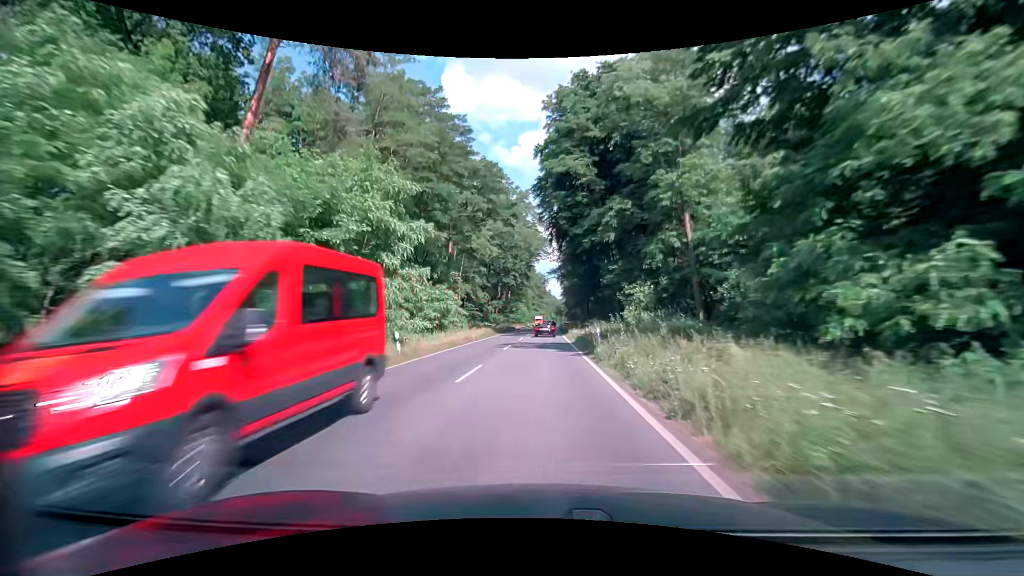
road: primary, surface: asphalt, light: Day
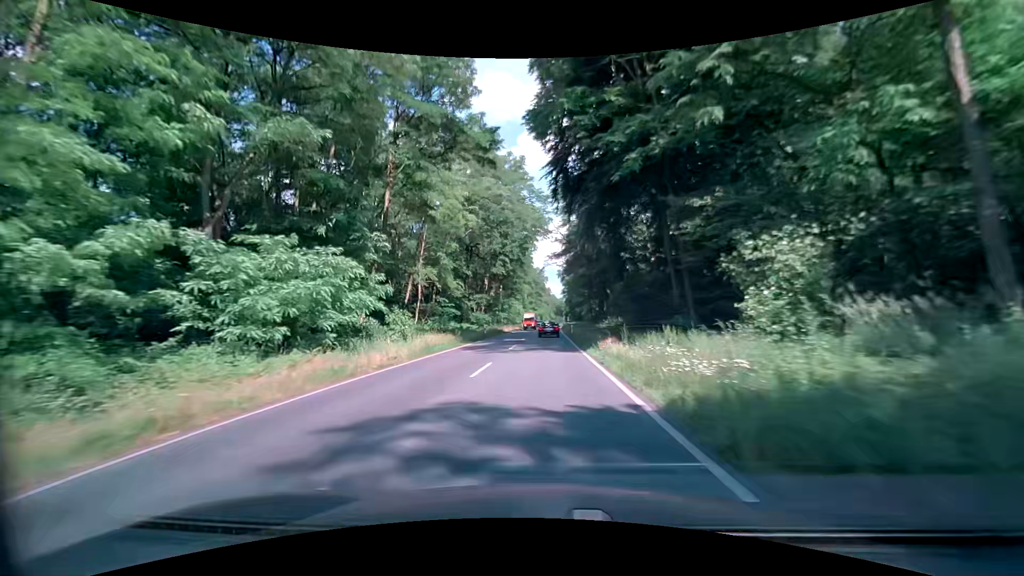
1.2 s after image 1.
(-0.1, +23.1) m; 0°
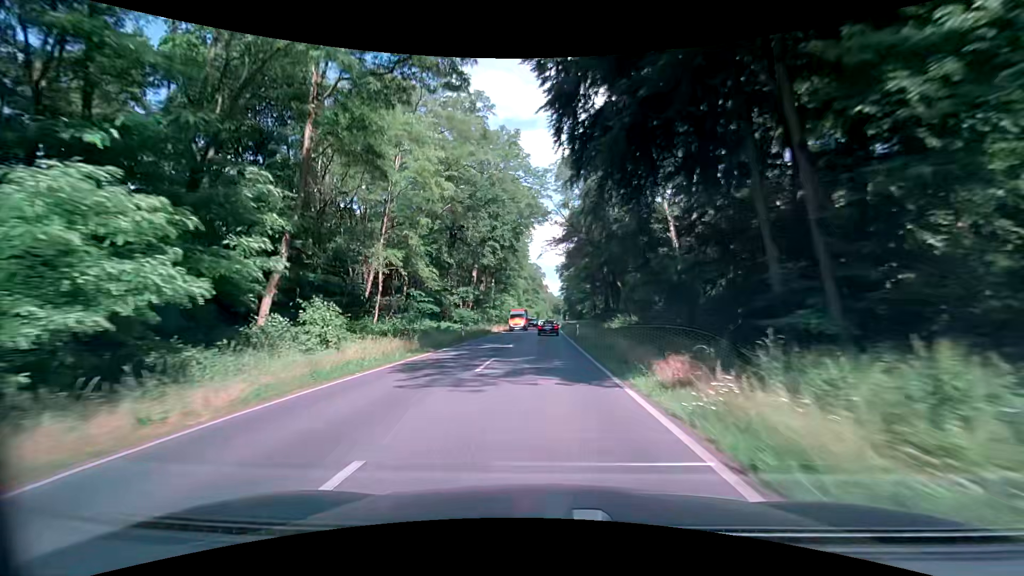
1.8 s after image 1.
(0.0, +11.5) m; 0°
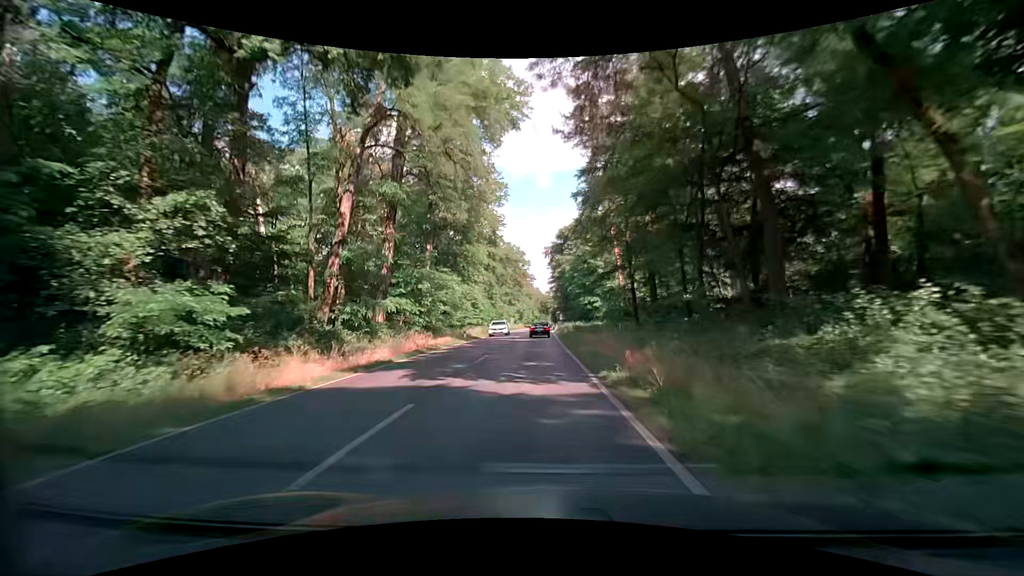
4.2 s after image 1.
(+0.8, +45.1) m; +1°
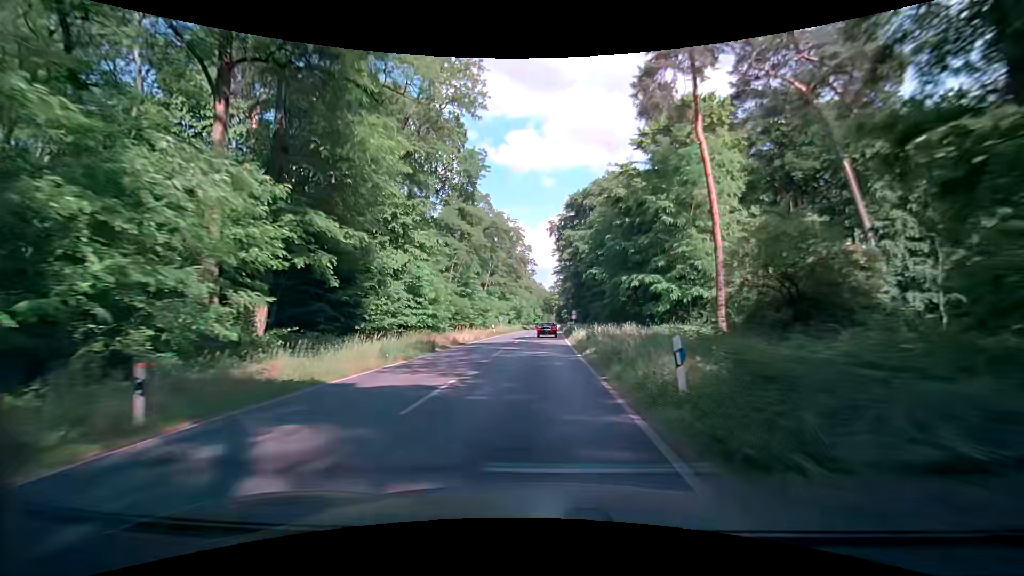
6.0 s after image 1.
(-0.2, +33.2) m; 0°
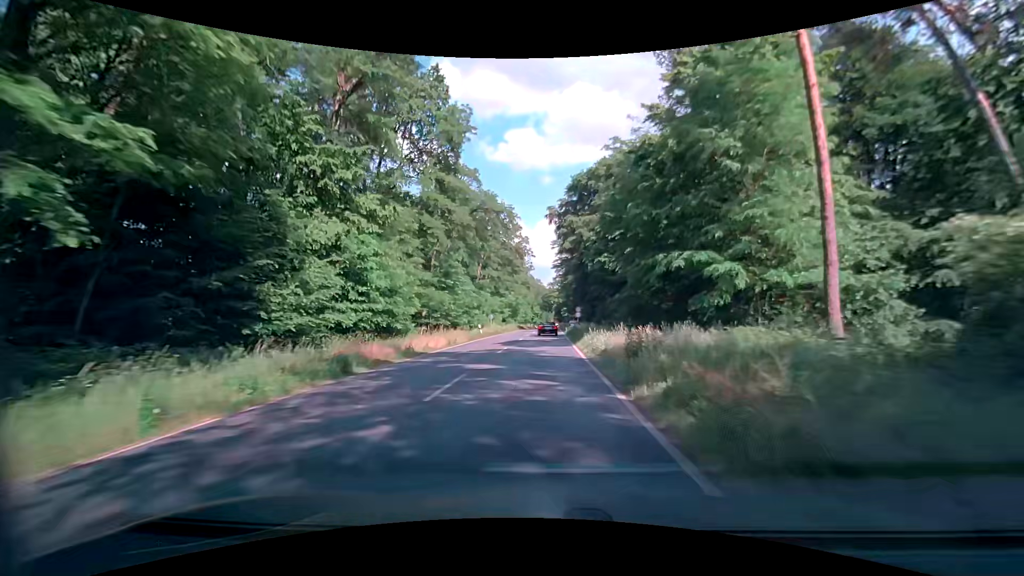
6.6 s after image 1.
(-0.1, +11.0) m; -1°
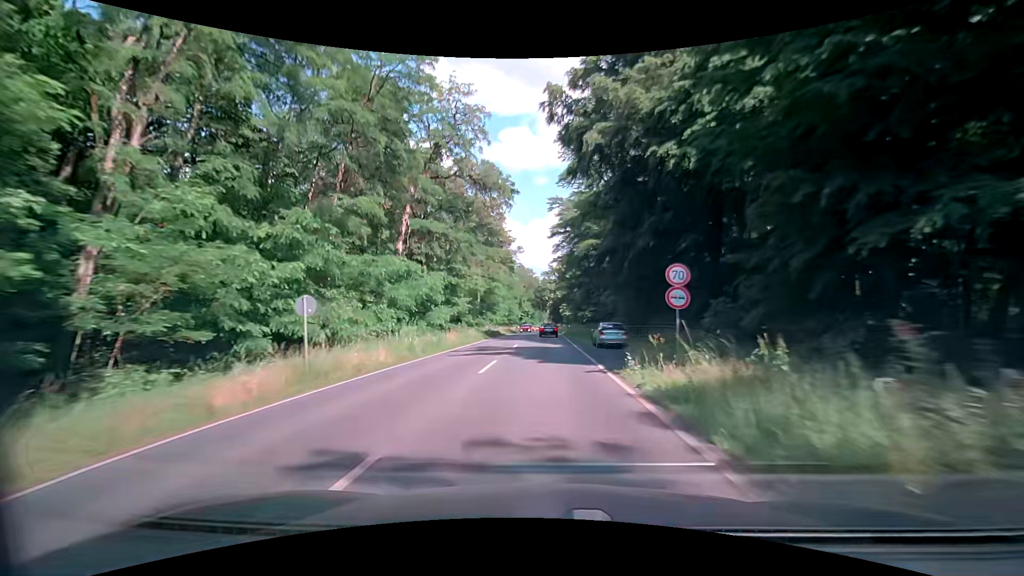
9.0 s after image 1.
(+0.7, +43.9) m; +1°
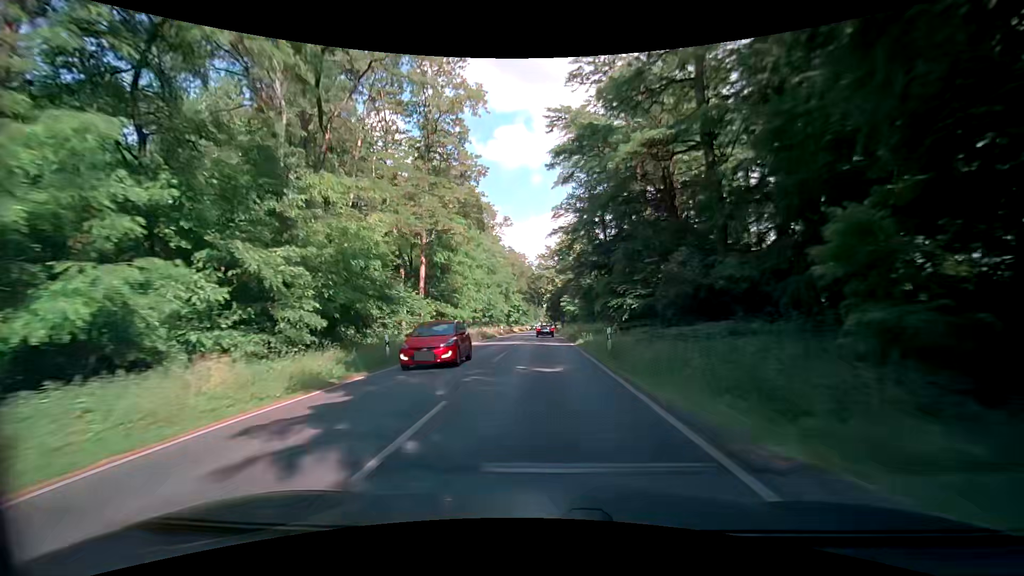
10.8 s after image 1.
(+0.7, +33.1) m; +1°
(0, +10) (0, +20) (0, +30) (0, +40) (+1, +50) (+1, +60) (+1, +70) (+1, +80) (+1, +90) (+1, +100) m
